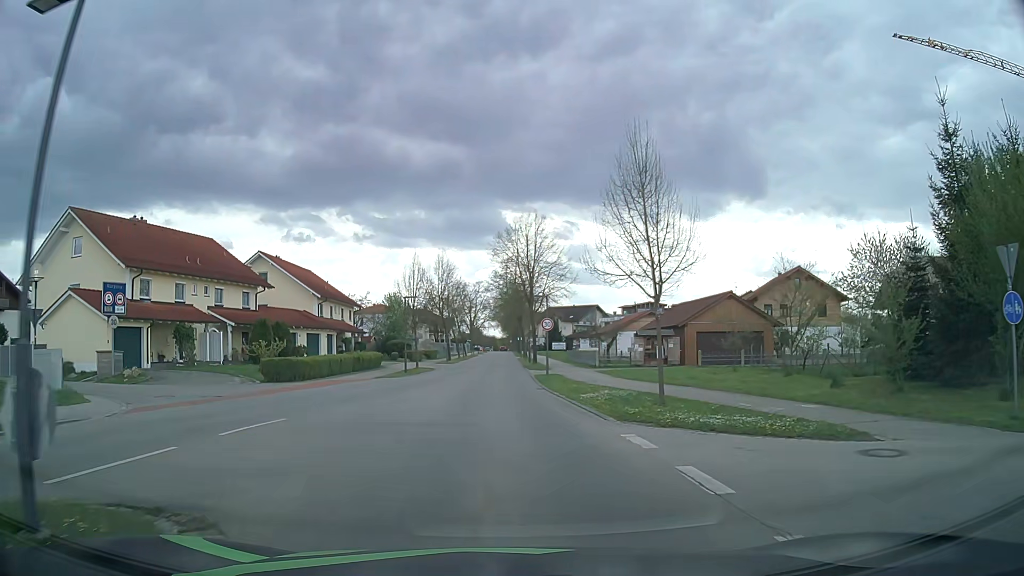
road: residential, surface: asphalt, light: Day
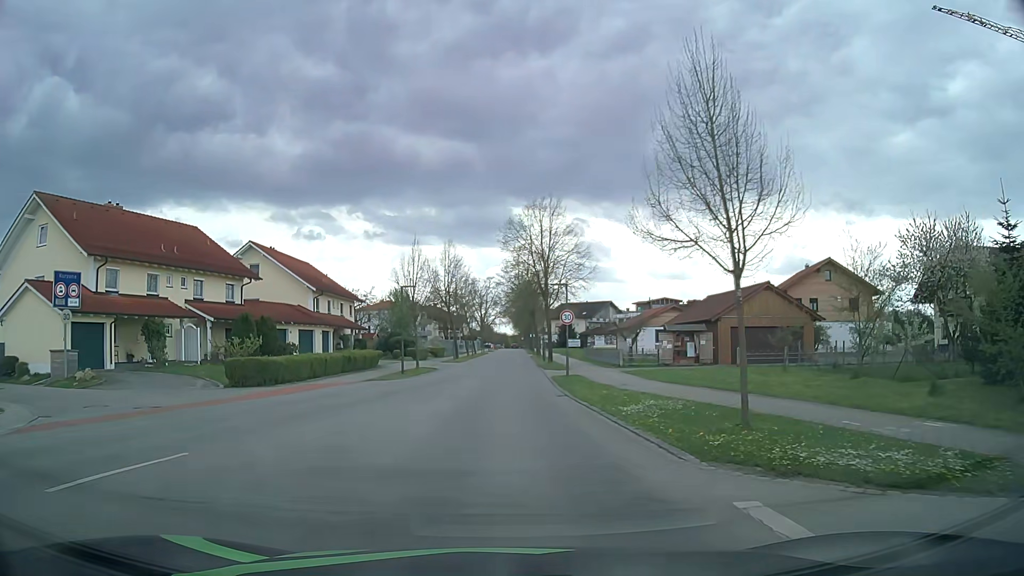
(0.0, +4.9) m; -1°
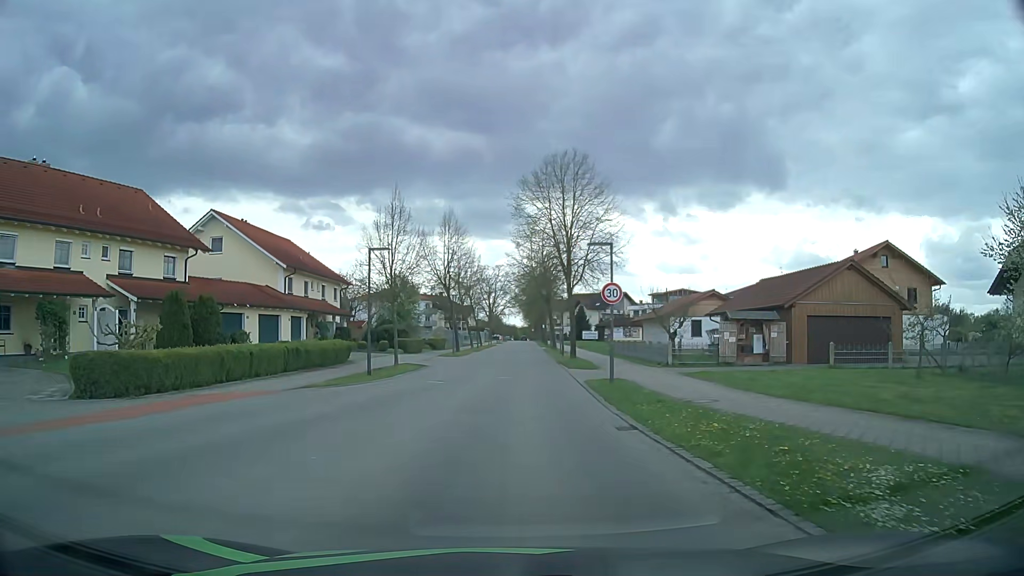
(-0.1, +9.7) m; -2°
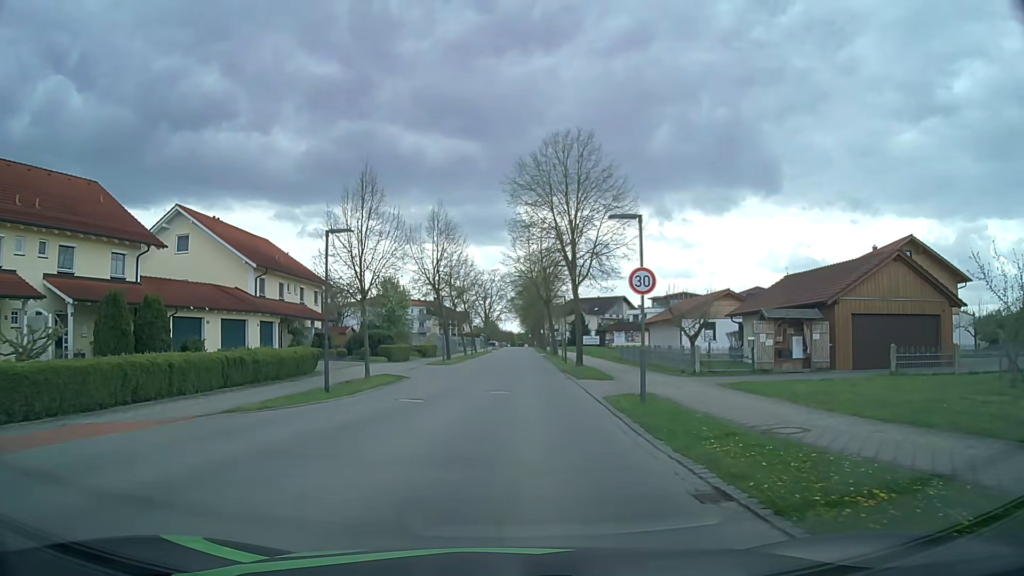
(+0.1, +4.9) m; +1°
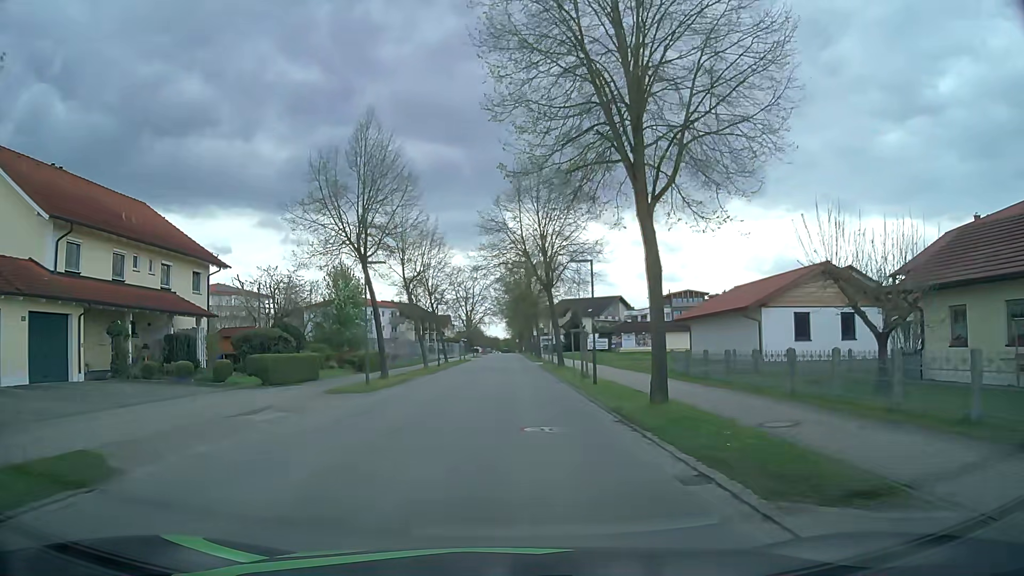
(+0.3, +19.0) m; +1°
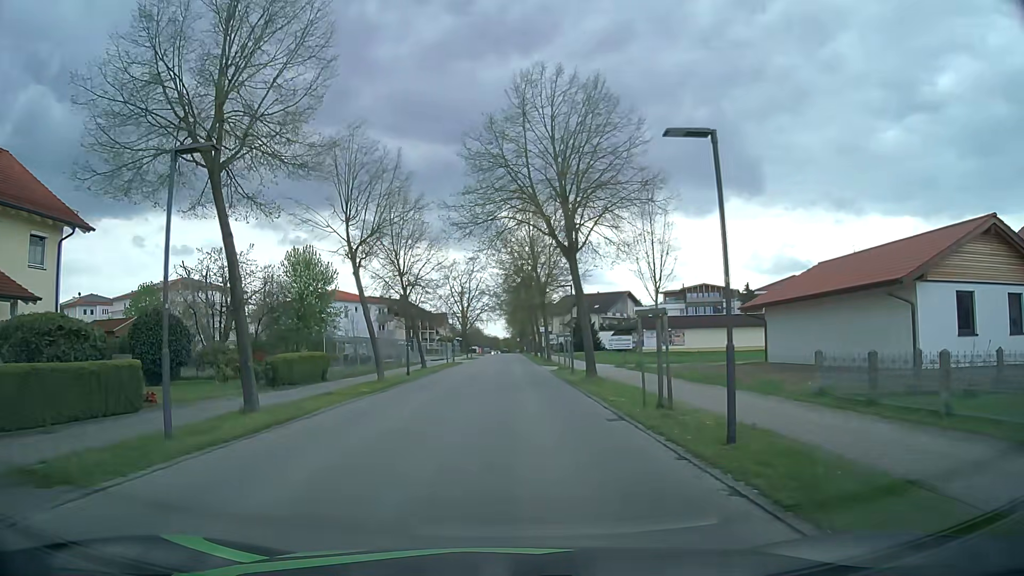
(+0.1, +13.5) m; 0°
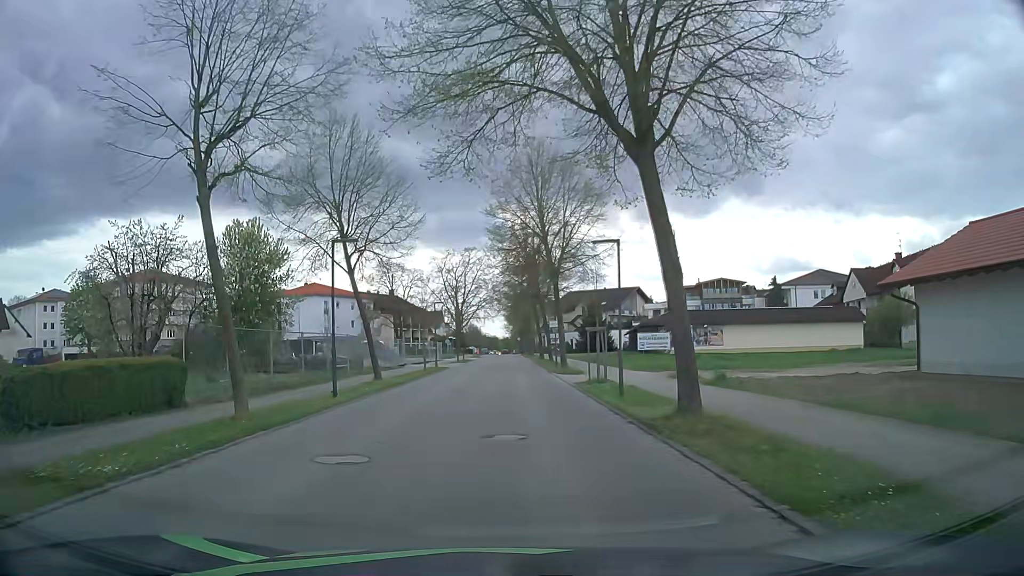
(0.0, +13.0) m; 0°
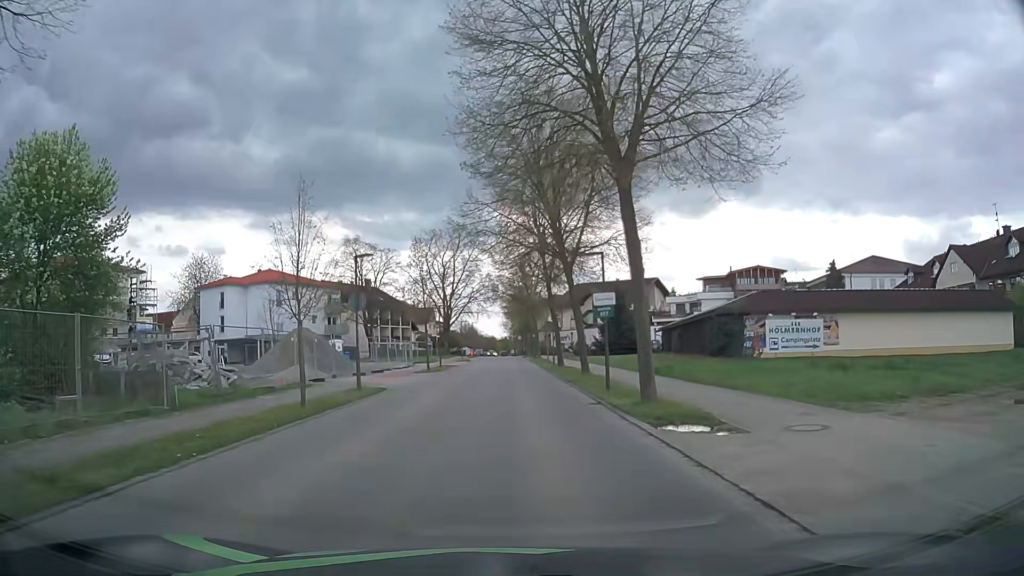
(-0.1, +21.6) m; 0°
(0, +10) (0, +20) (0, +30) (0, +40) (0, +50) (0, +60) (0, +70) (0, +80) (0, +90) (0, +100) m
